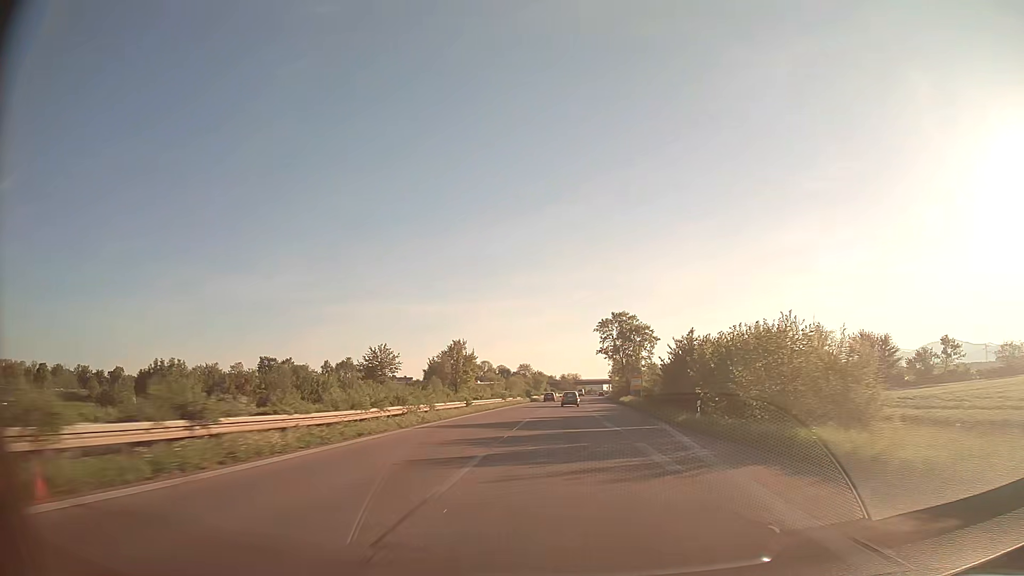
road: trunk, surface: asphalt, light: Day
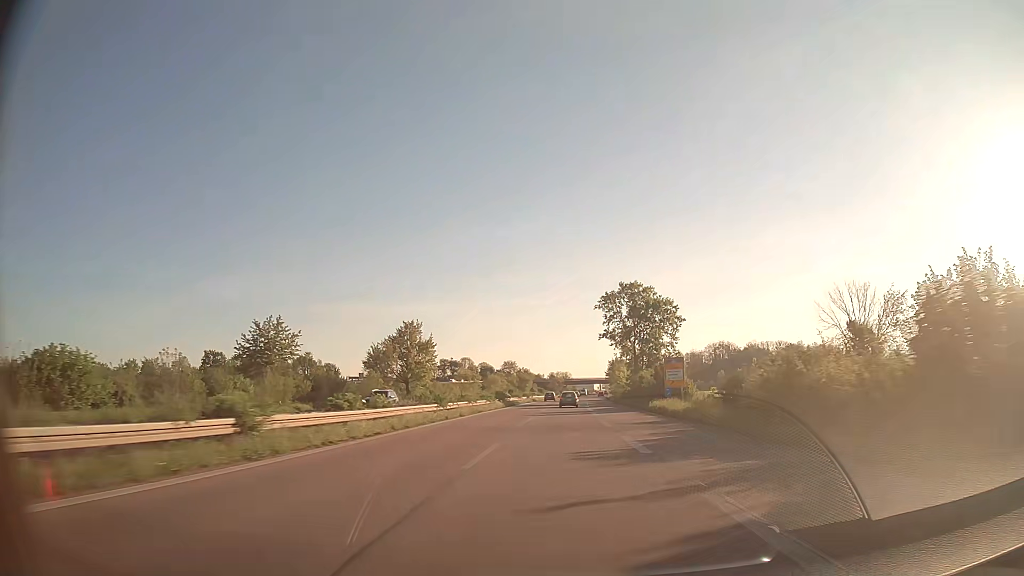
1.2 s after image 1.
(+0.3, +33.0) m; +1°
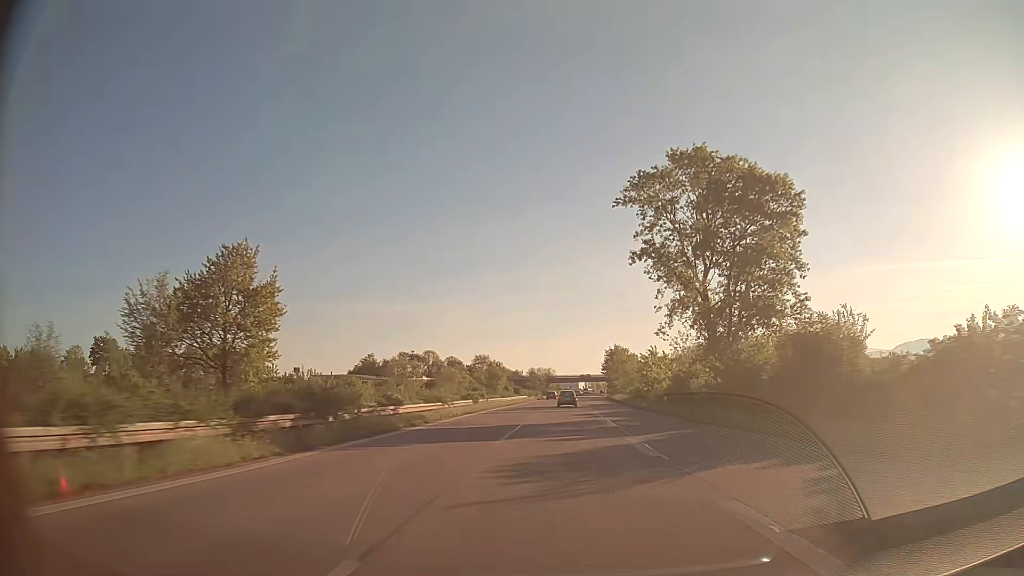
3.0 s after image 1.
(+0.7, +49.3) m; +1°
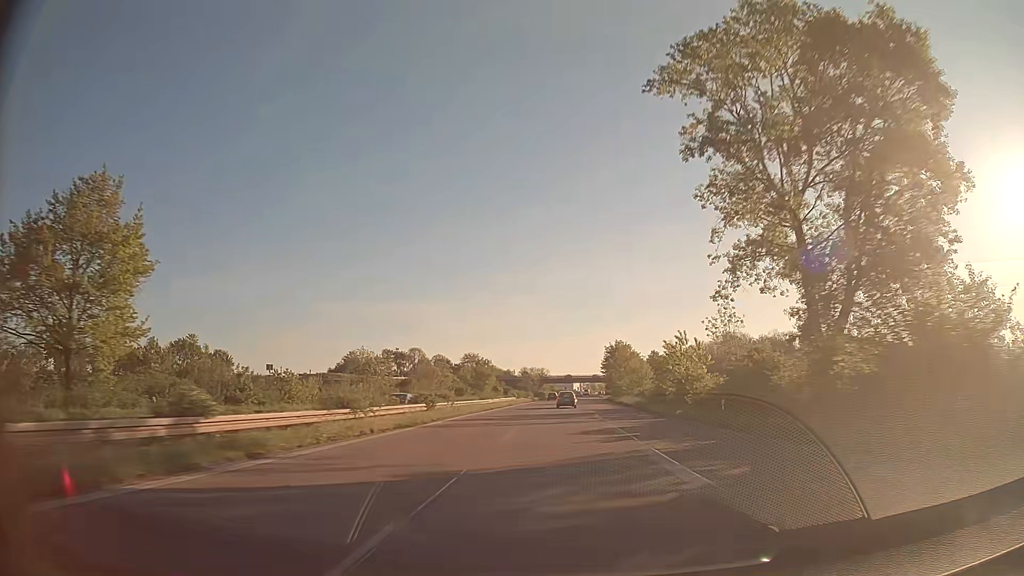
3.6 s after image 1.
(+0.1, +16.4) m; +1°
(0, +10) (0, +20) (0, +30) (0, +40) (+1, +50) (+1, +60) (+1, +70) (+2, +80) (+2, +90) (+2, +100) m
